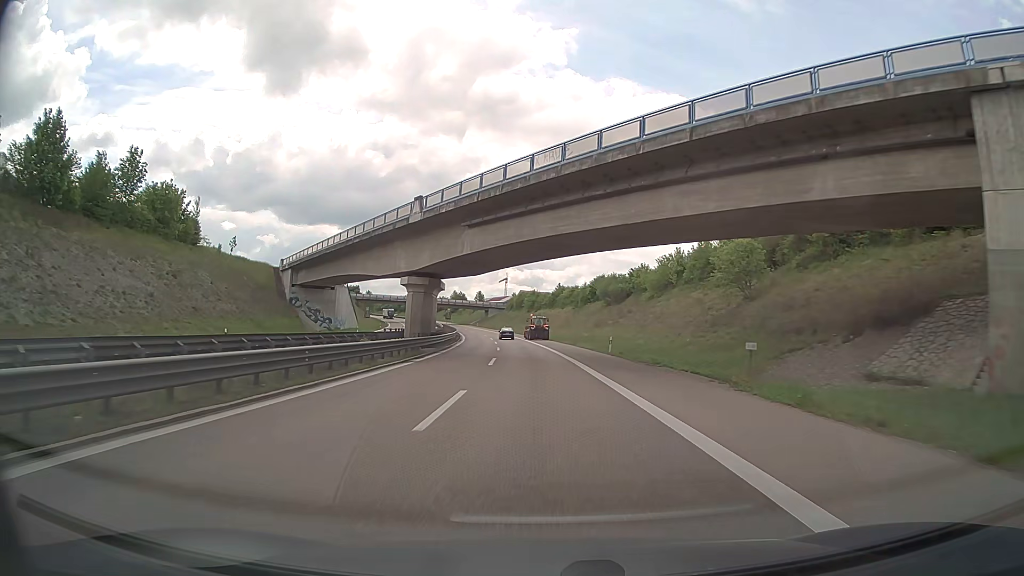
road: trunk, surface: asphalt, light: Day
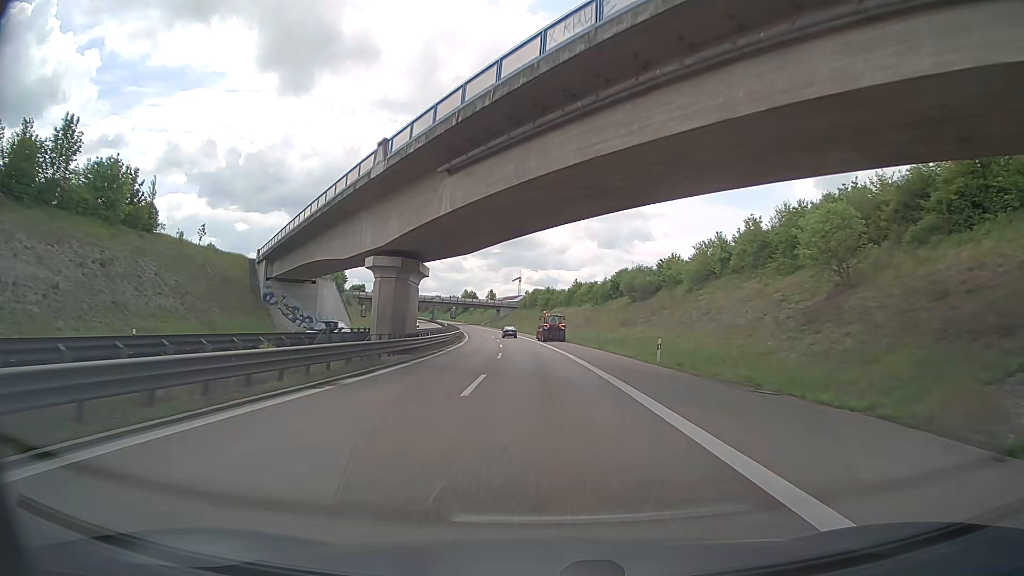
(-0.1, +13.0) m; -1°
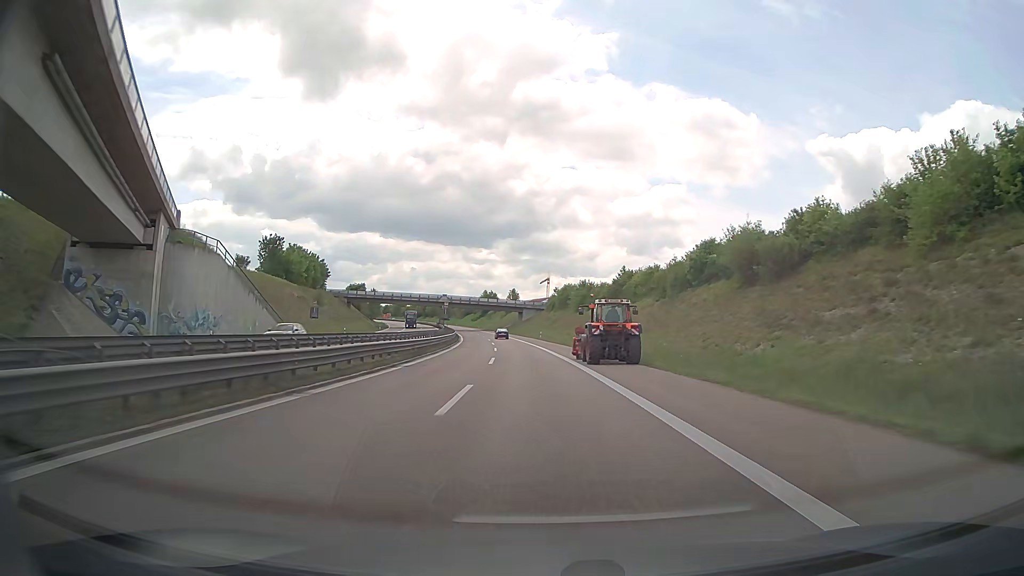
(-0.9, +39.2) m; -3°
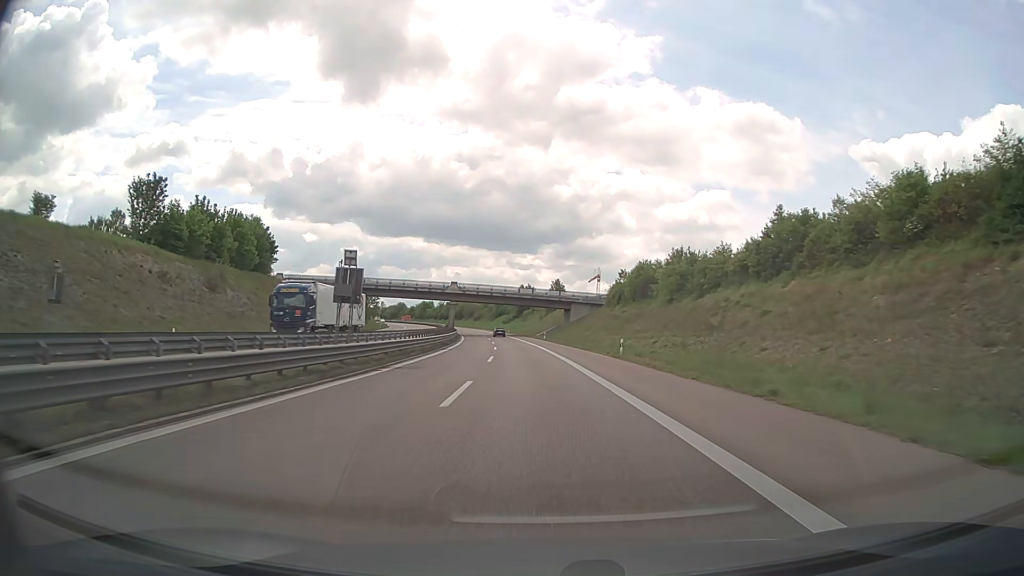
(-1.7, +53.0) m; -3°
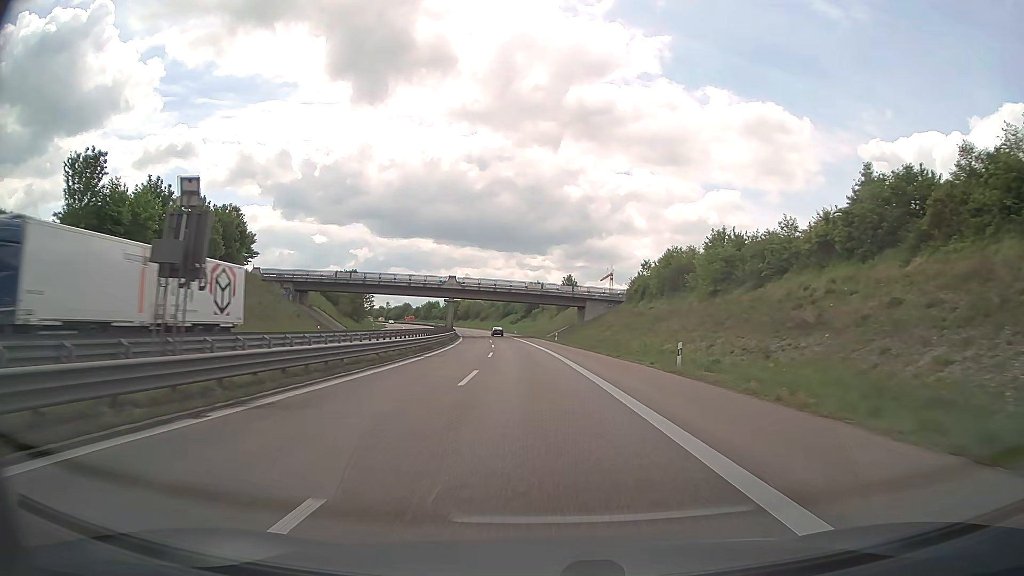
(-0.1, +13.4) m; -1°
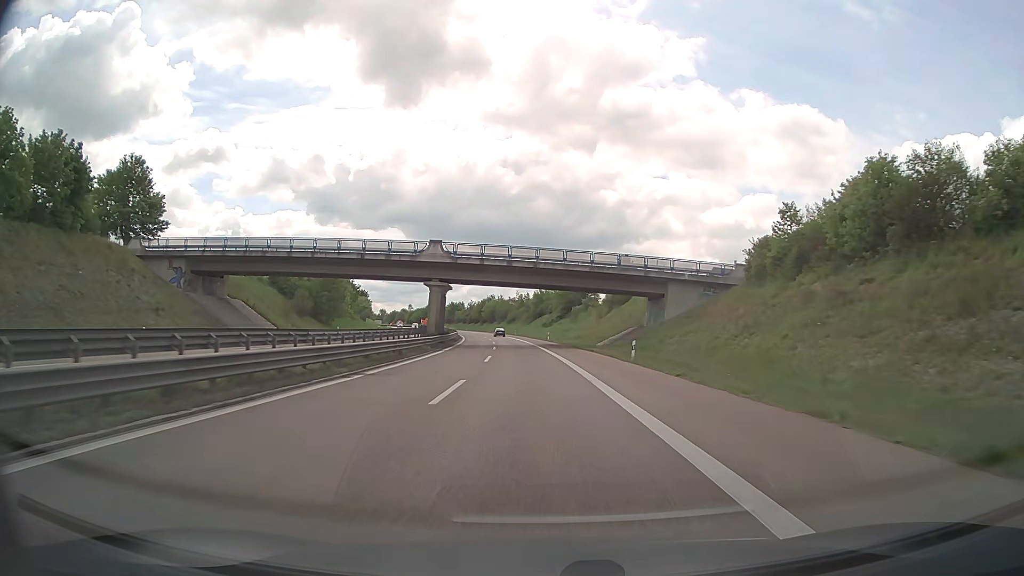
(-1.1, +40.5) m; -3°
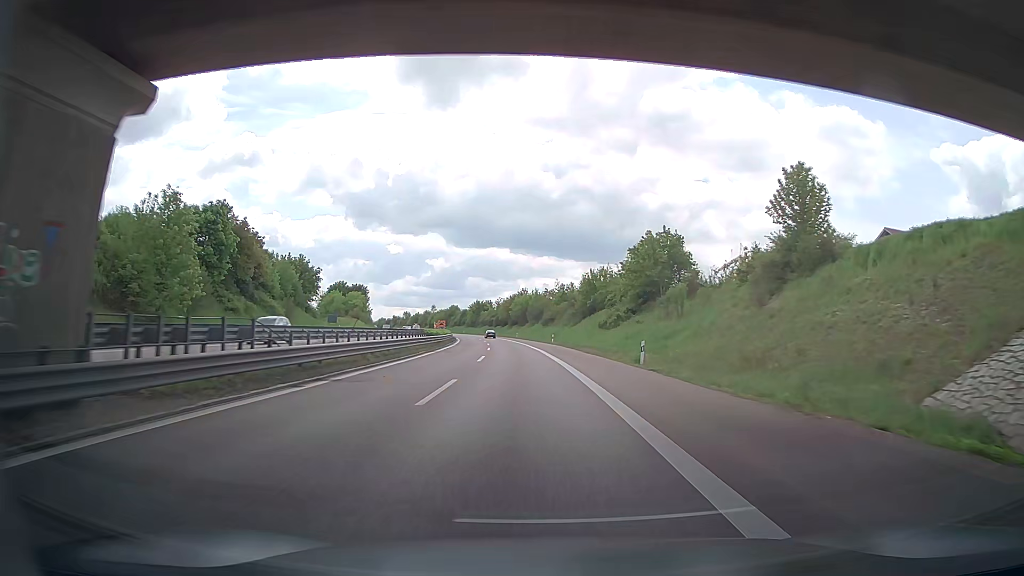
(-1.7, +54.3) m; -4°
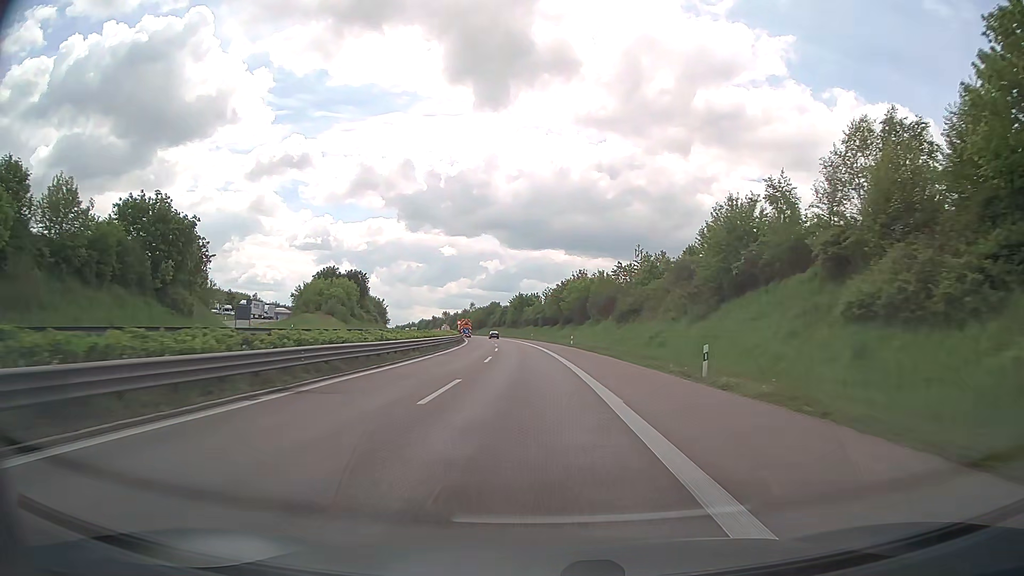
(-1.8, +54.0) m; -5°
(0, +10) (0, +20) (0, +30) (-1, +40) (-1, +50) (-2, +60) (-3, +70) (-3, +80) (-4, +90) (-5, +100) m
